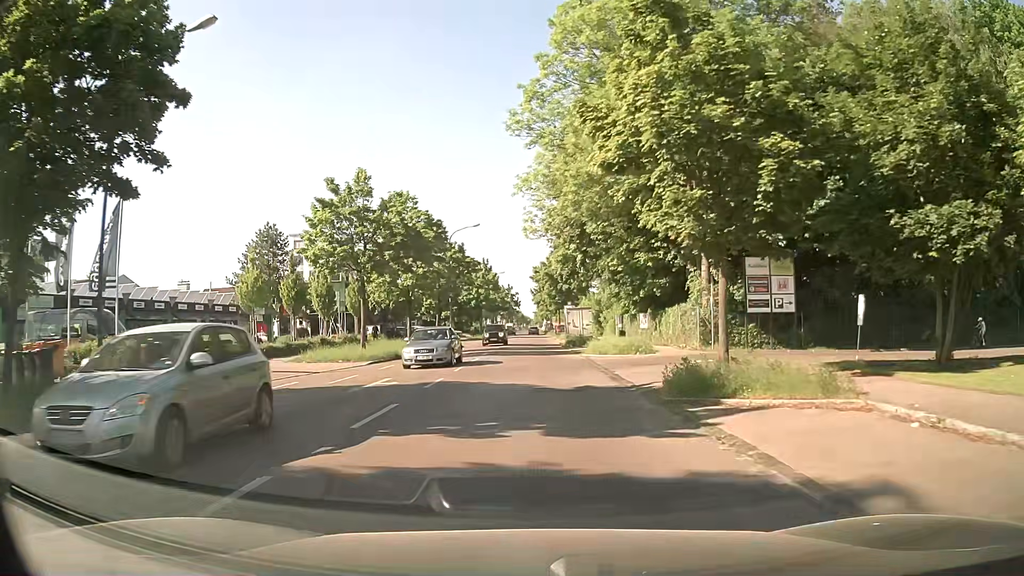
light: Day
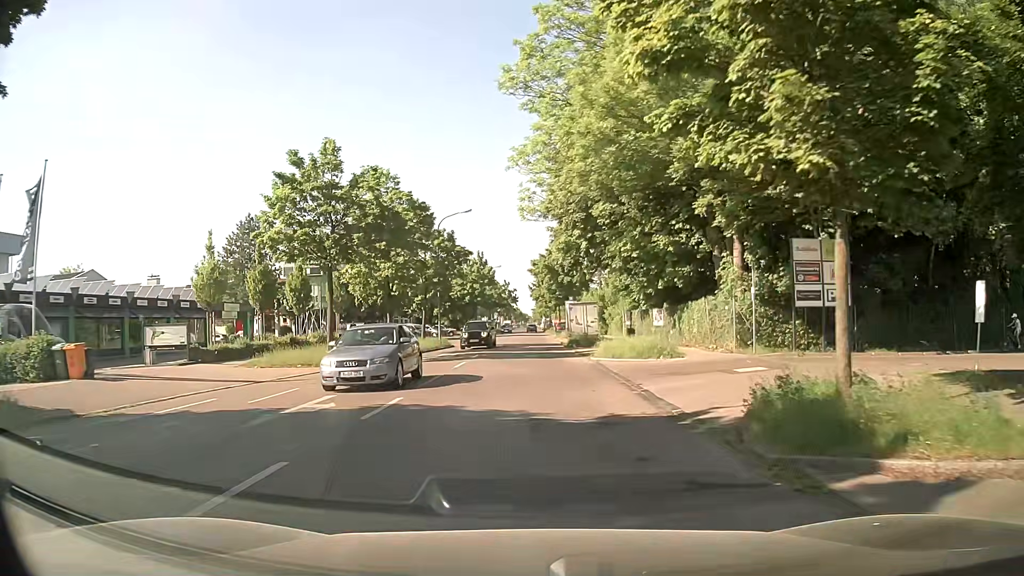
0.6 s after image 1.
(0.0, +5.3) m; 0°
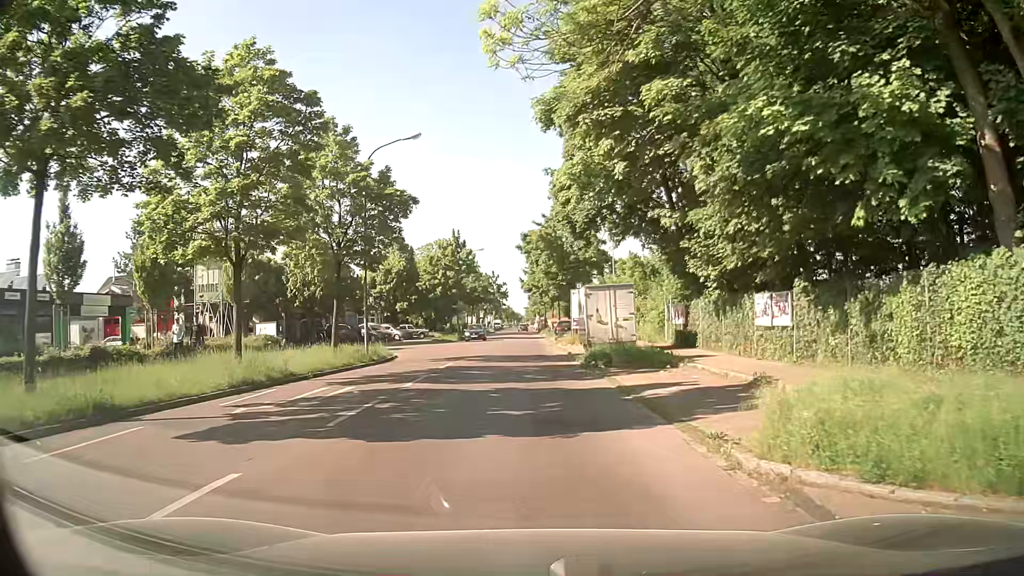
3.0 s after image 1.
(0.0, +18.3) m; 0°
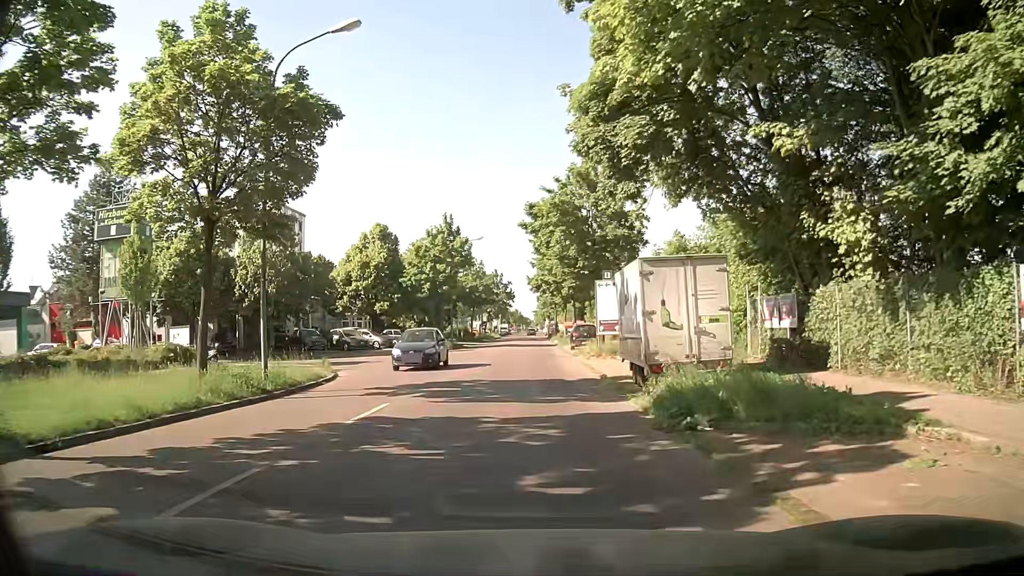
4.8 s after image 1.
(-0.1, +11.4) m; -1°
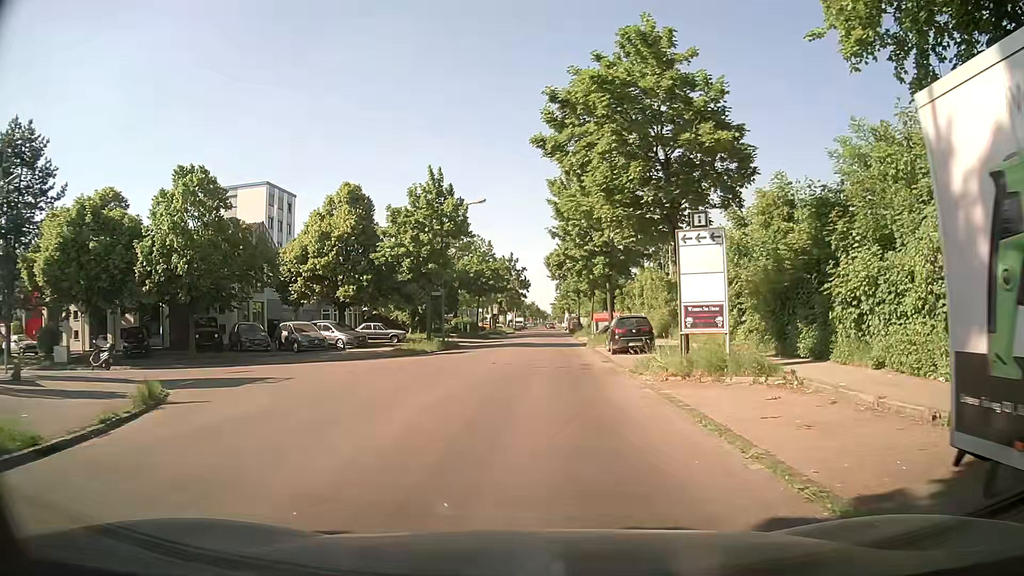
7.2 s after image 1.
(-0.1, +13.6) m; -1°
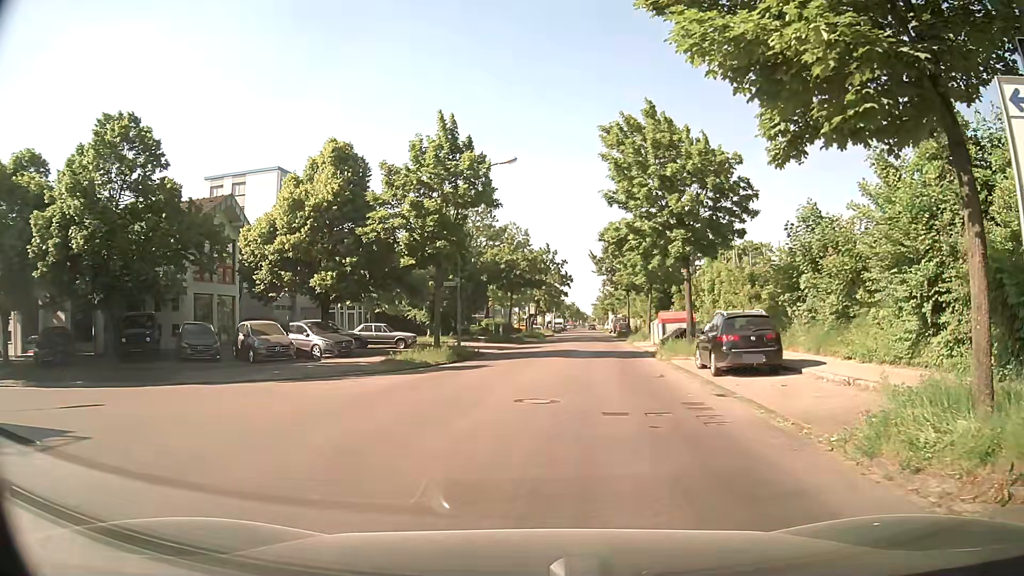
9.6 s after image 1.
(-0.2, +10.3) m; -2°
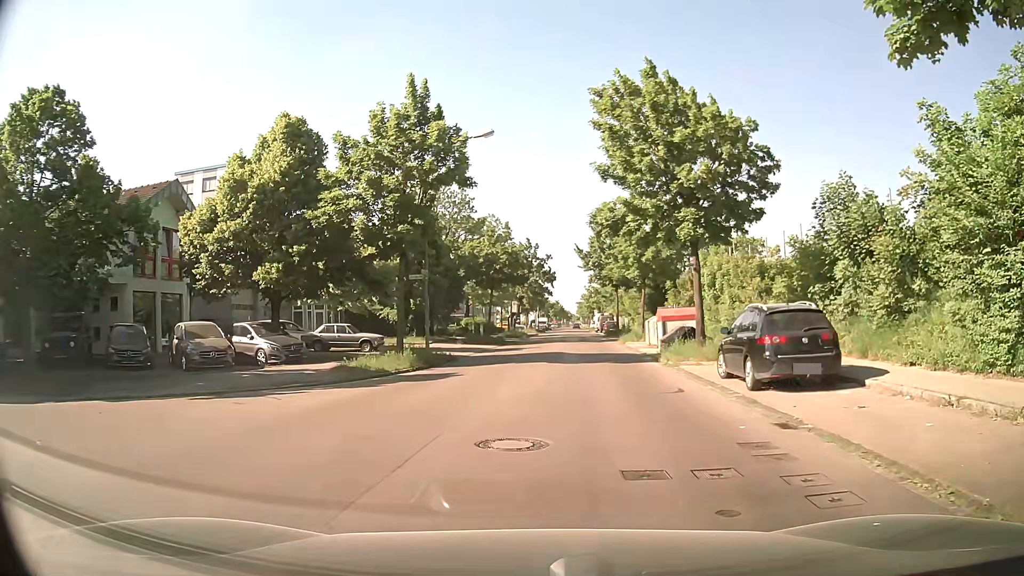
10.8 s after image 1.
(0.0, +4.1) m; -1°
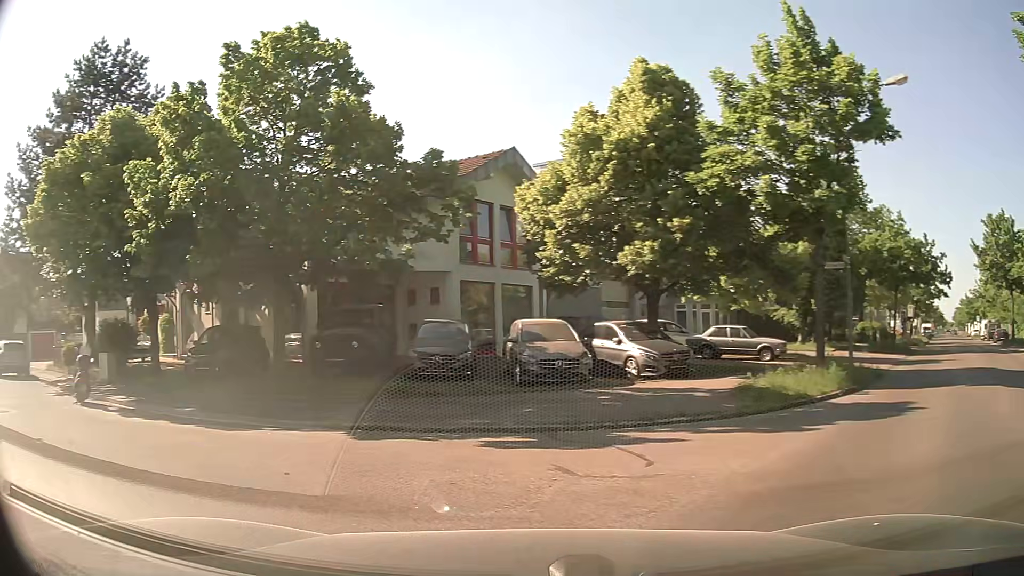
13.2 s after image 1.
(-1.0, +6.2) m; -30°
(-5, +9) (-13, +14) (-22, +19) (-30, +25) (-37, +31) (-45, +37) (-54, +43) (-61, +50) (-66, +59) (-68, +68) m
